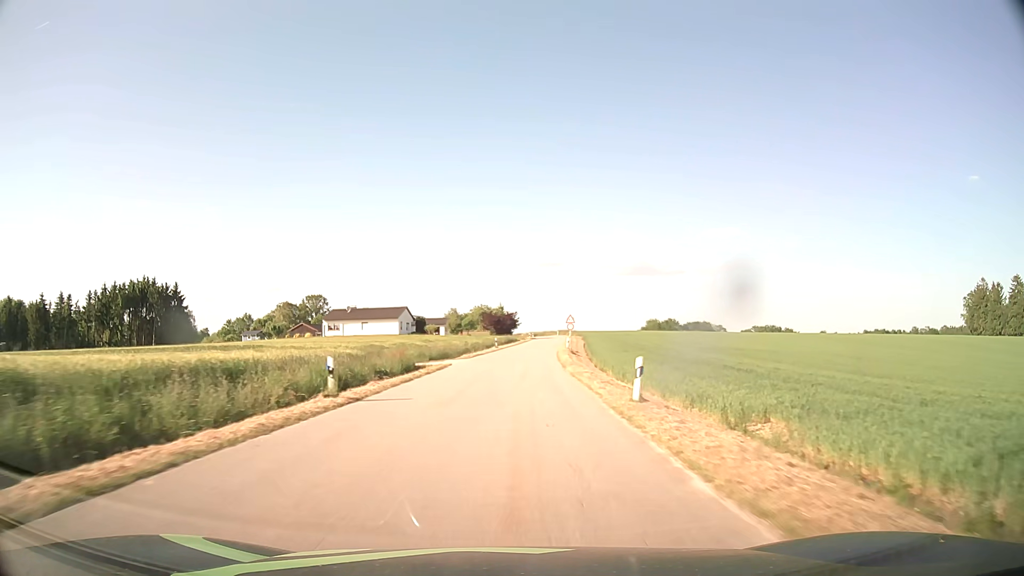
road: tertiary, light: Day
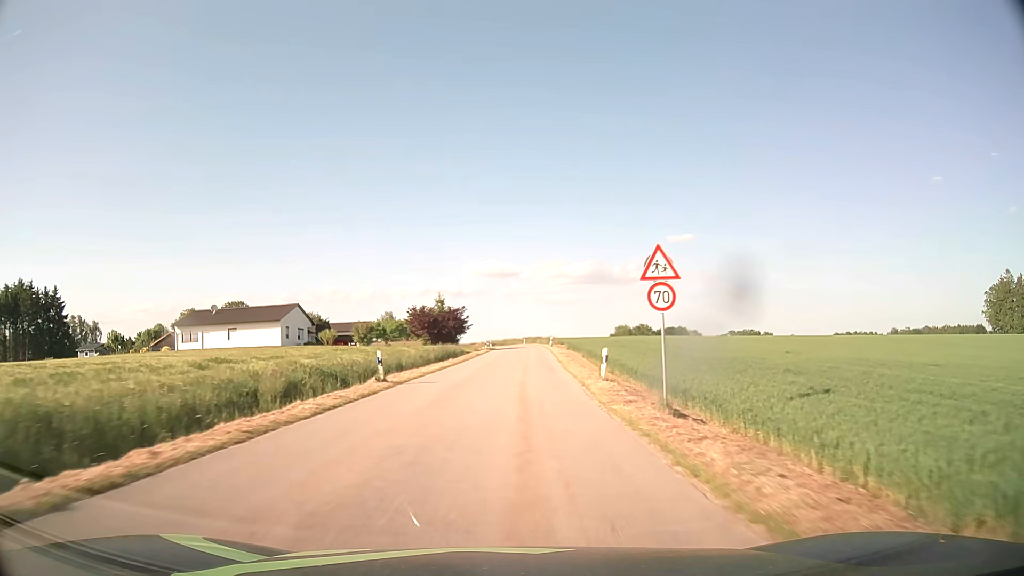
(+1.6, +43.9) m; +4°
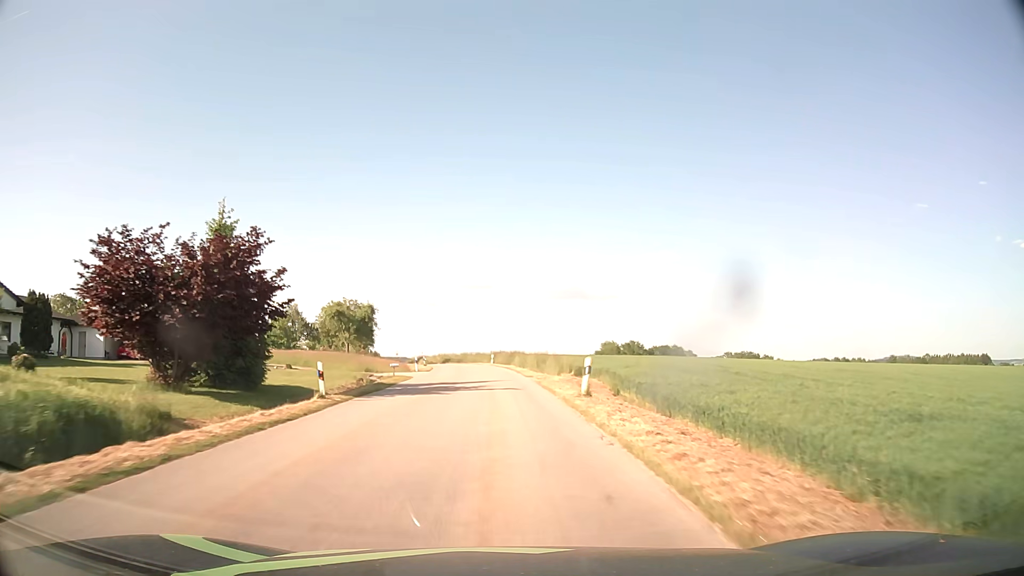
(+1.8, +53.5) m; +2°
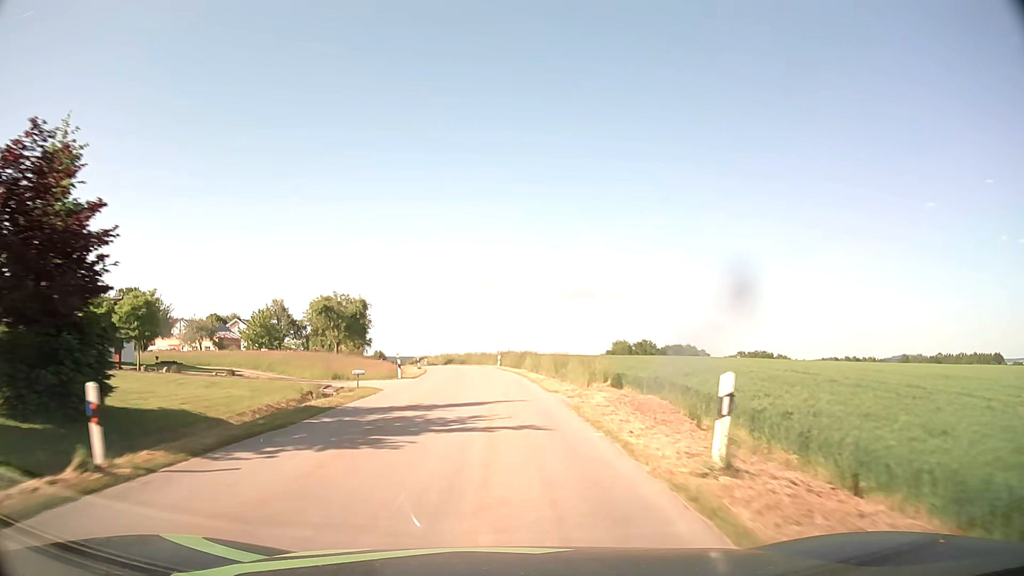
(-0.1, +10.6) m; -1°
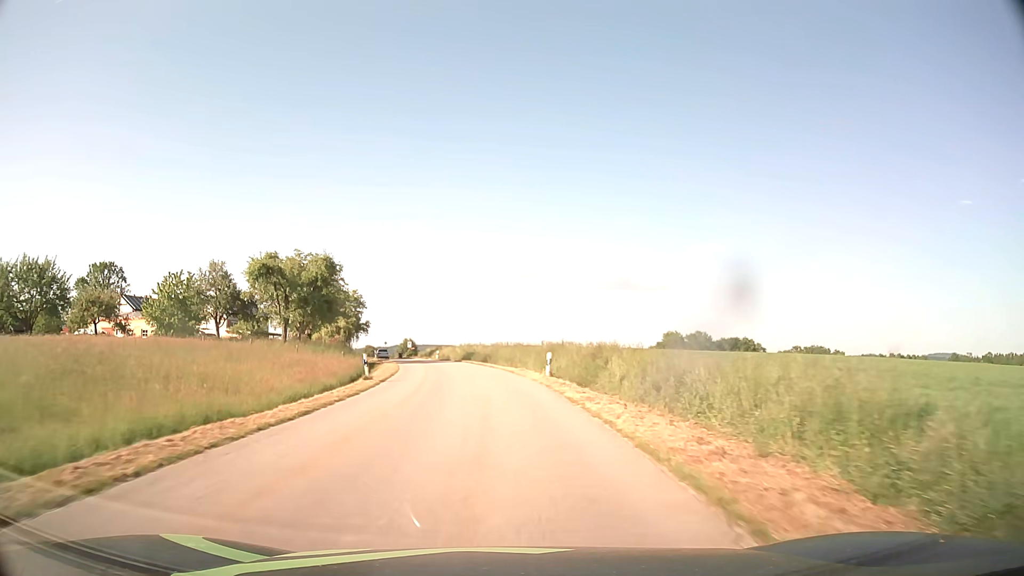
(-0.6, +32.0) m; -3°
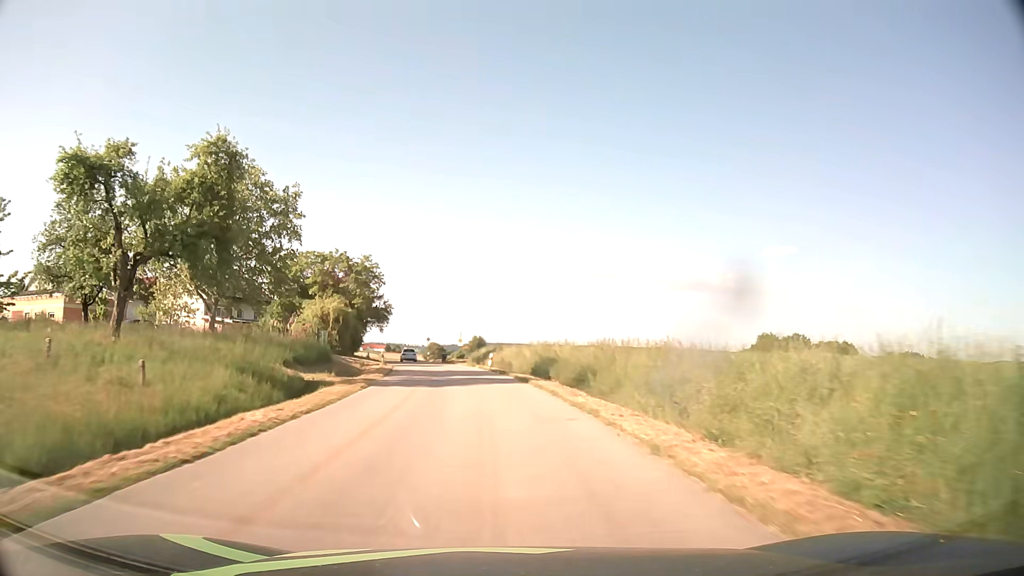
(-1.7, +32.2) m; -6°
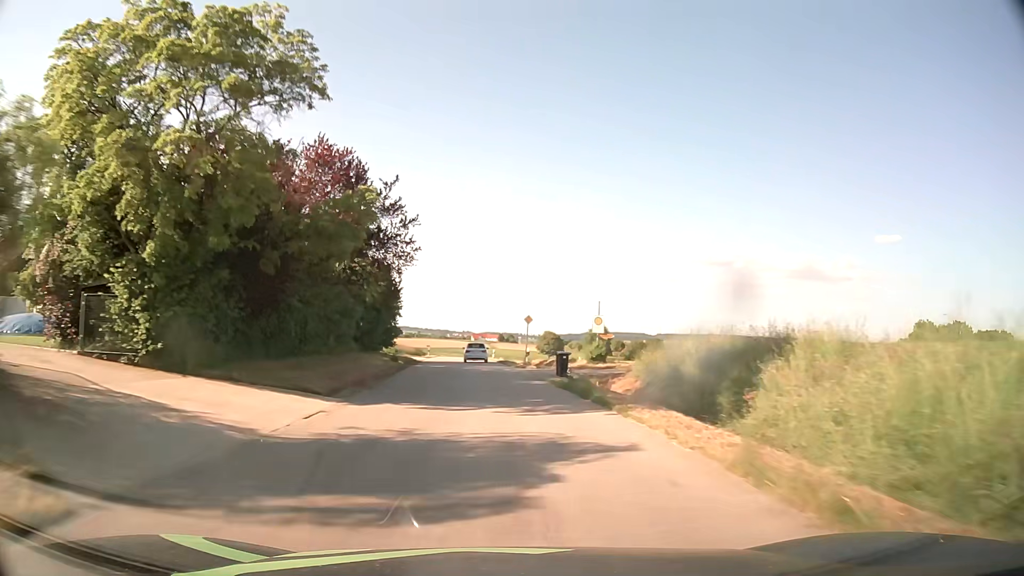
(-3.7, +42.7) m; -10°
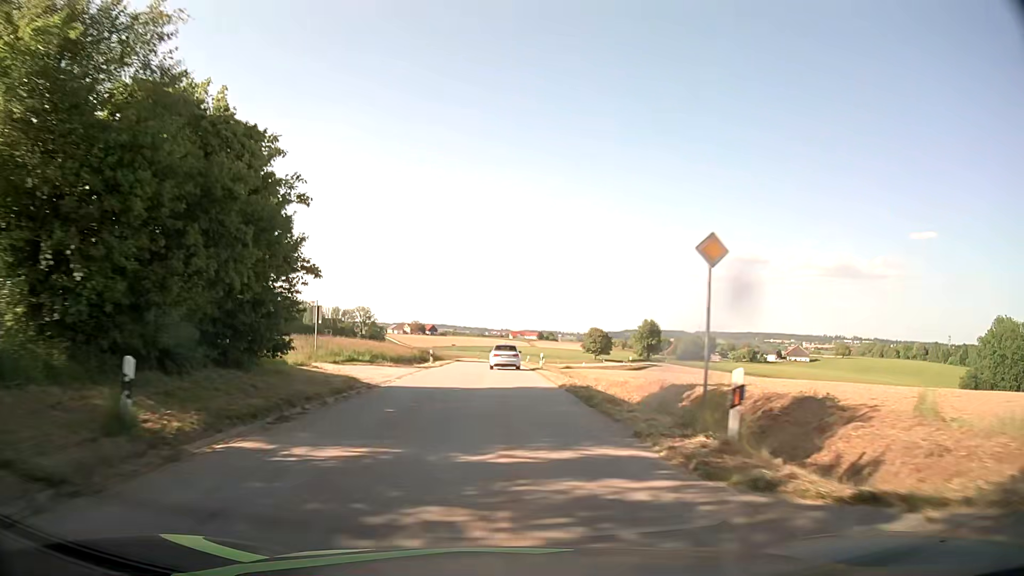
(-0.9, +29.0) m; -3°
(0, +10) (0, +20) (0, +30) (0, +40) (0, +50) (0, +60) (0, +70) (0, +80) (0, +90) (+1, +100) m
